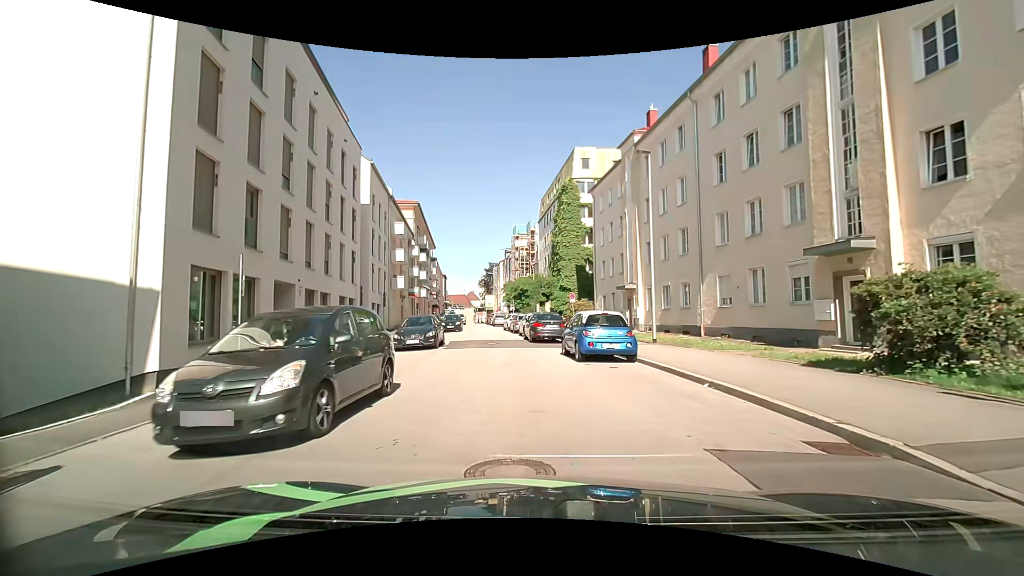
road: tertiary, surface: asphalt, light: Day
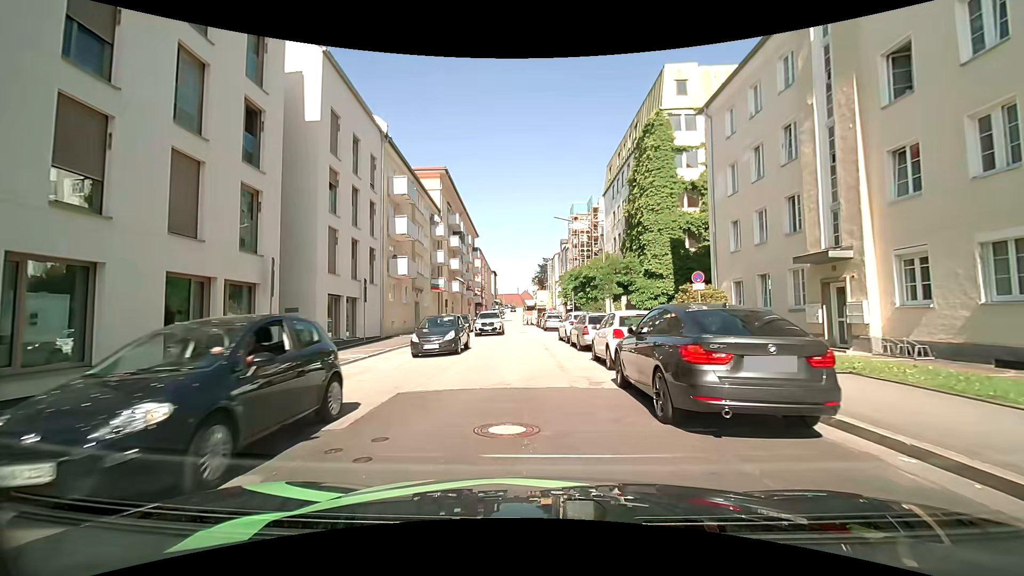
(-1.0, +18.0) m; -7°
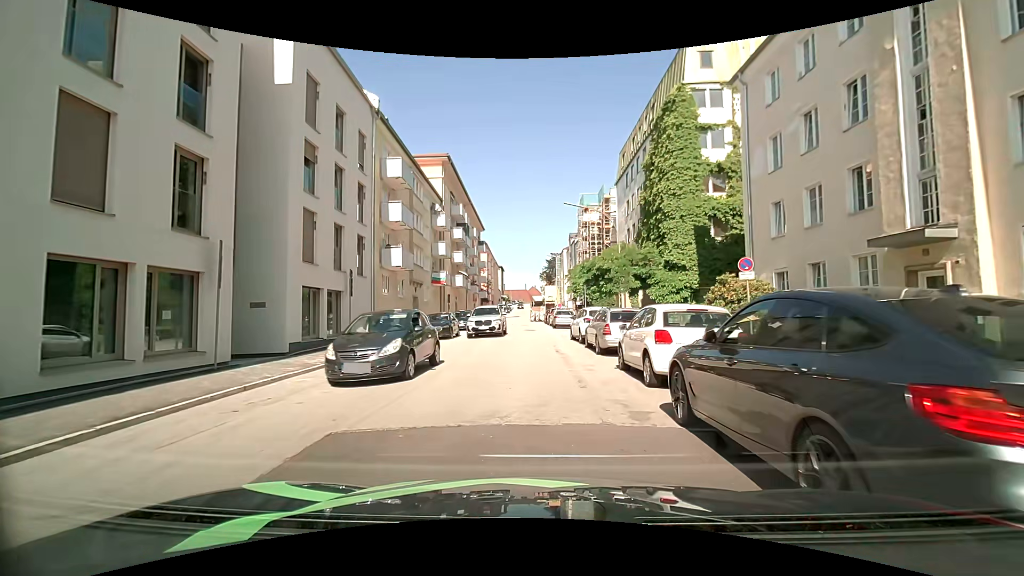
(0.0, +3.4) m; -1°
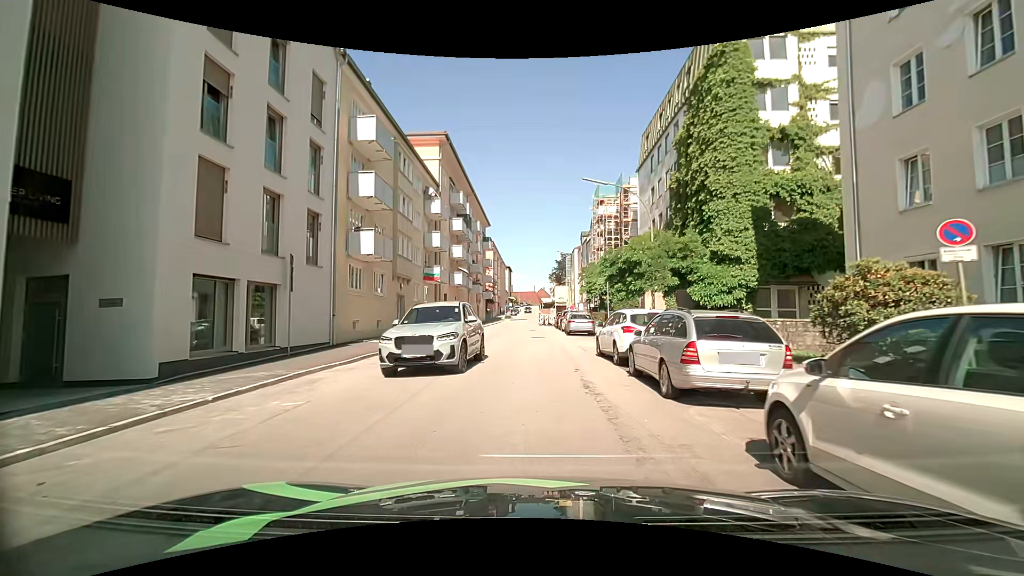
(0.0, +7.0) m; -1°
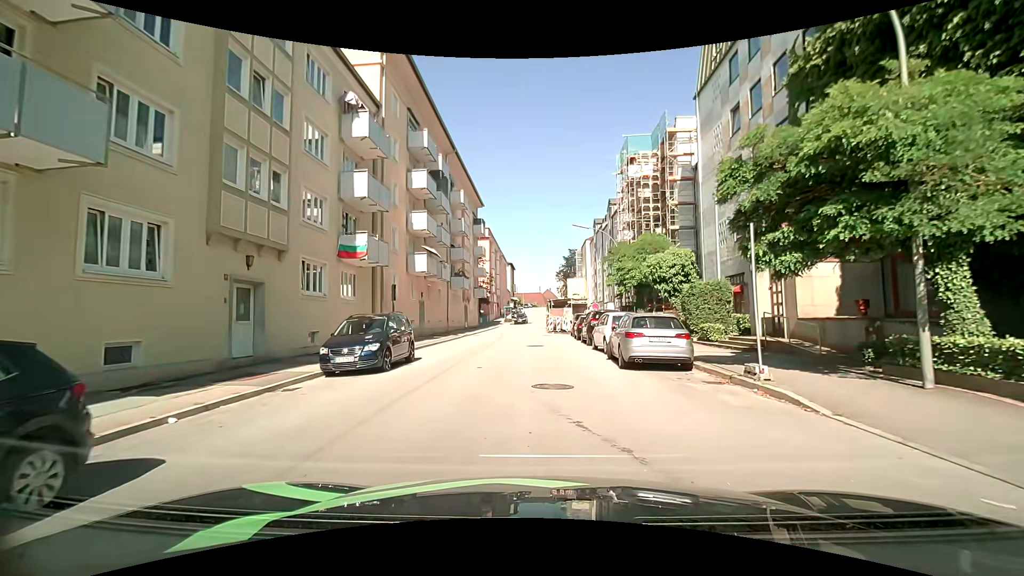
(+0.1, +18.3) m; 0°
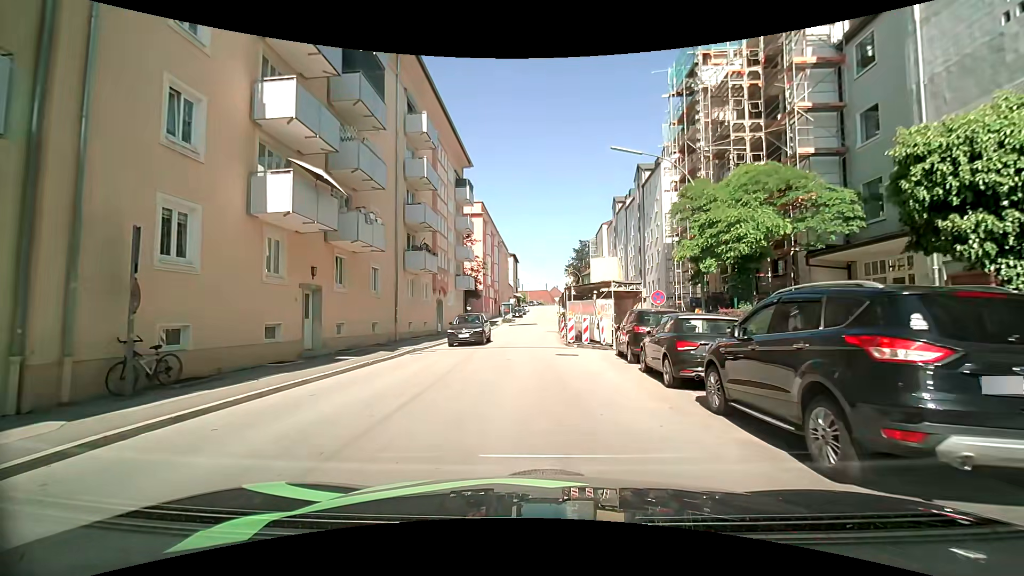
(0.0, +18.7) m; -1°
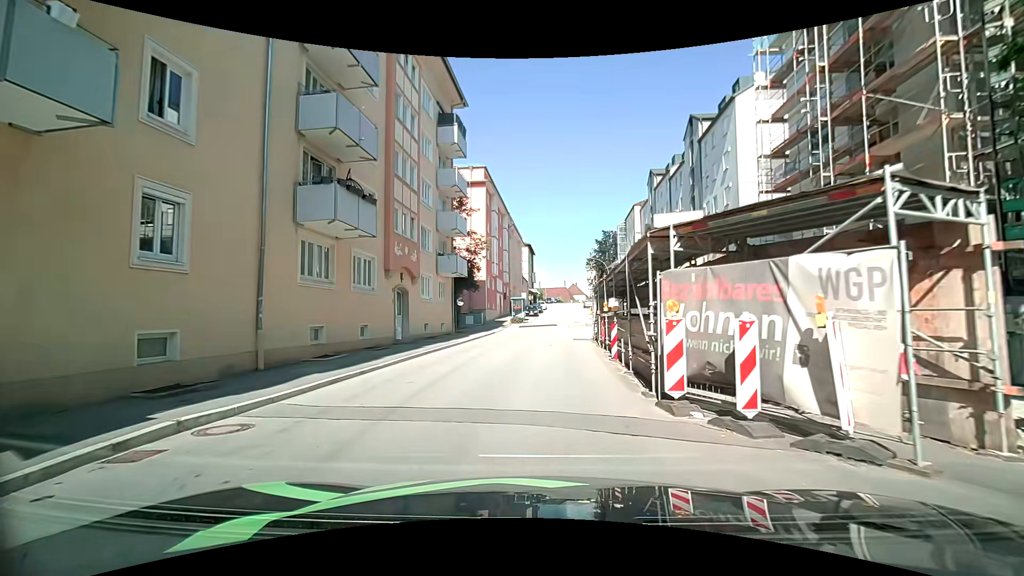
(+0.1, +15.1) m; -1°
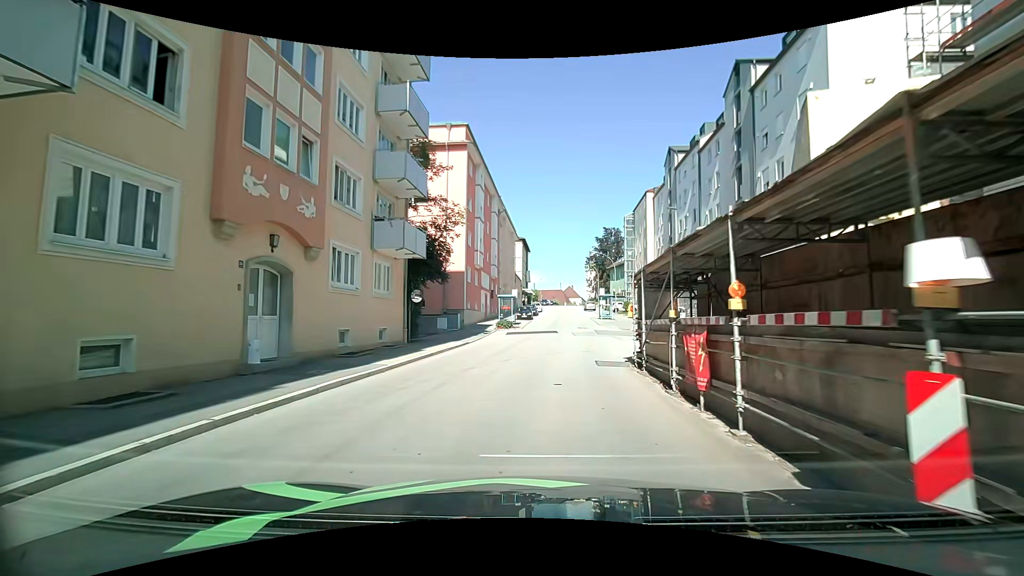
(0.0, +11.8) m; +1°
(0, +10) (0, +20) (+1, +30) (+1, +40) (+2, +50) (+2, +60) (+2, +70) (+2, +80) (+2, +90) (+2, +100) m
